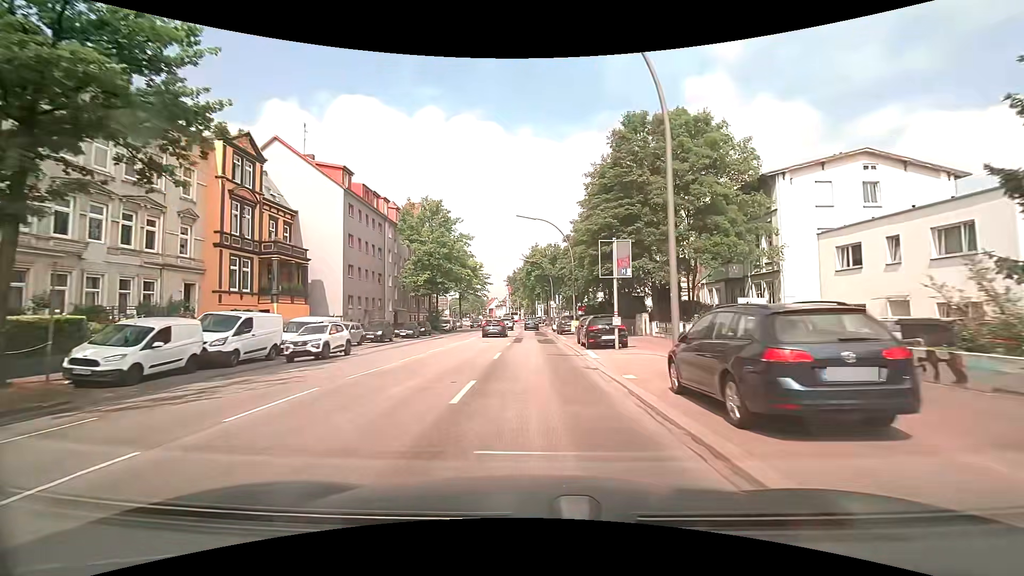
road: primary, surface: asphalt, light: Day
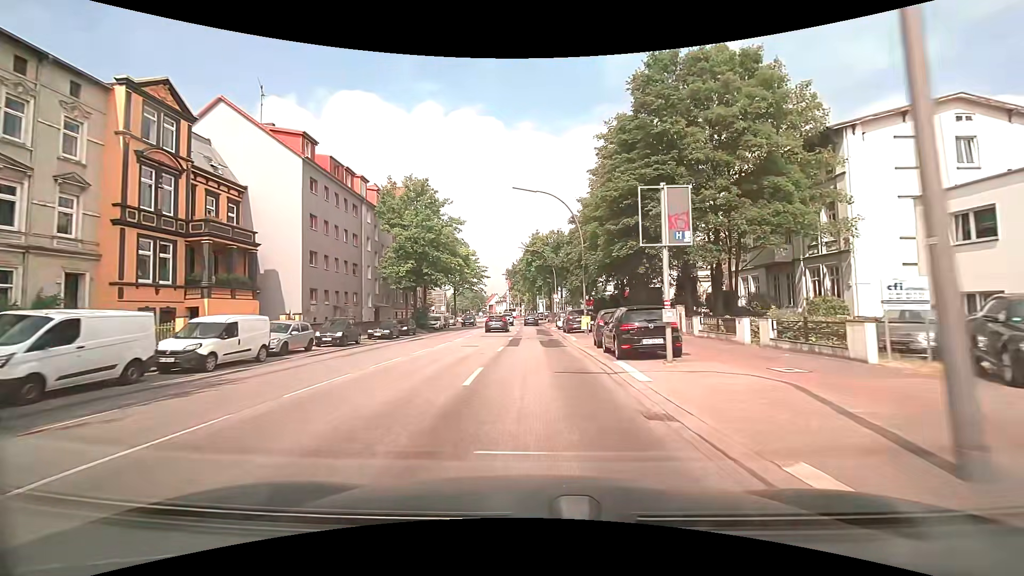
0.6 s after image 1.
(0.0, +7.6) m; 0°
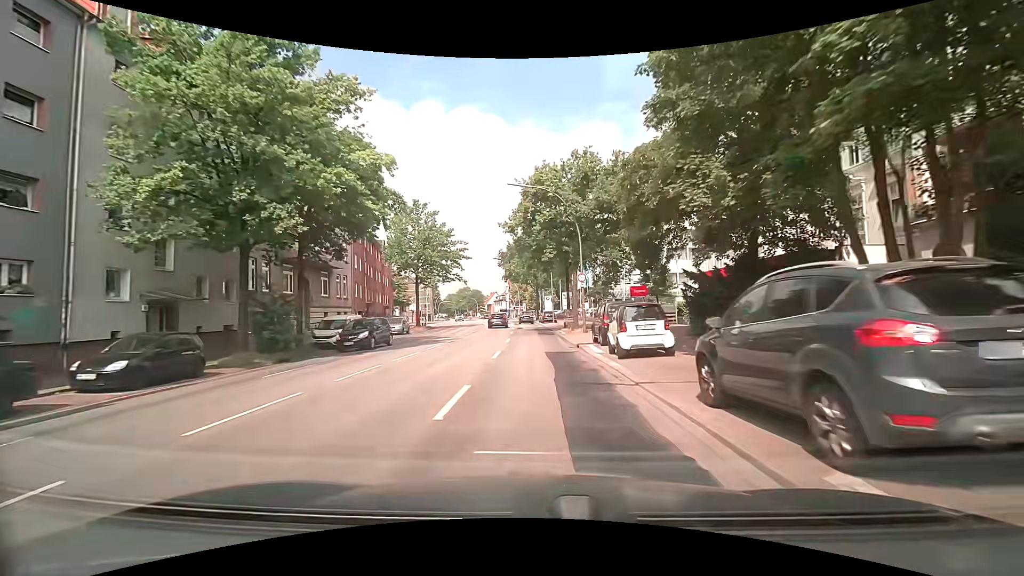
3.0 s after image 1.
(-0.3, +30.4) m; -1°
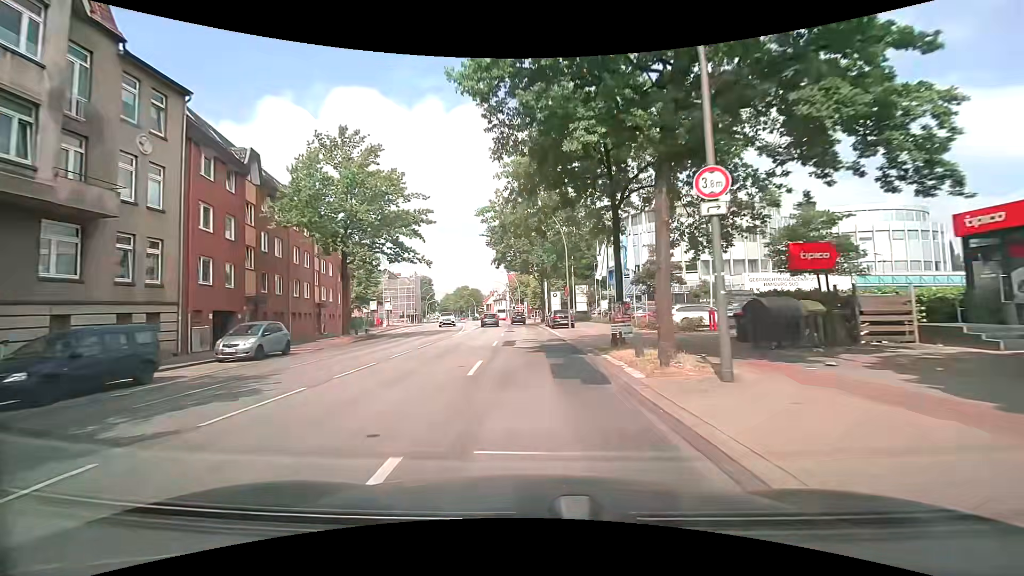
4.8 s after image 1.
(+0.1, +22.8) m; 0°
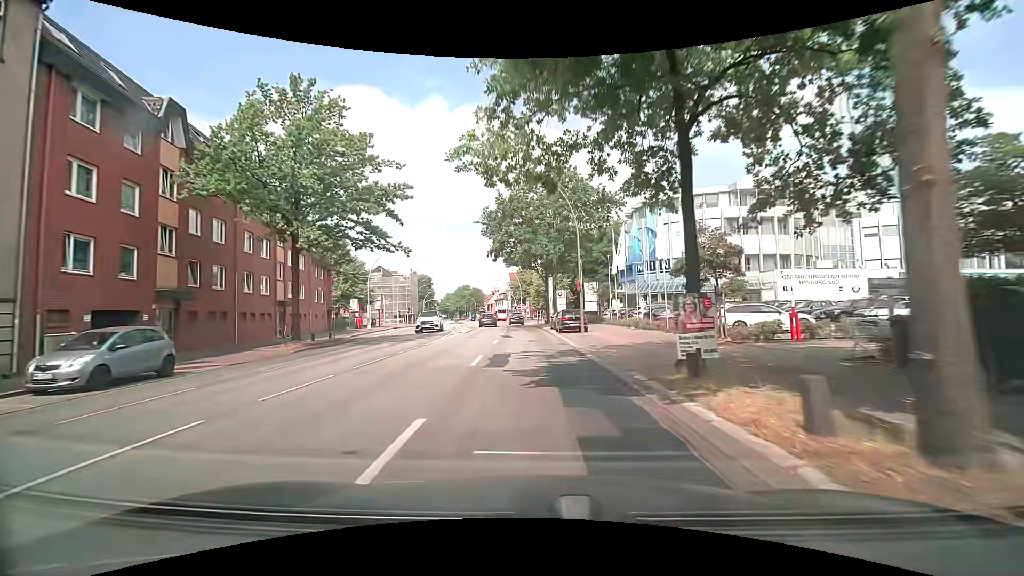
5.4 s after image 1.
(0.0, +7.6) m; 0°
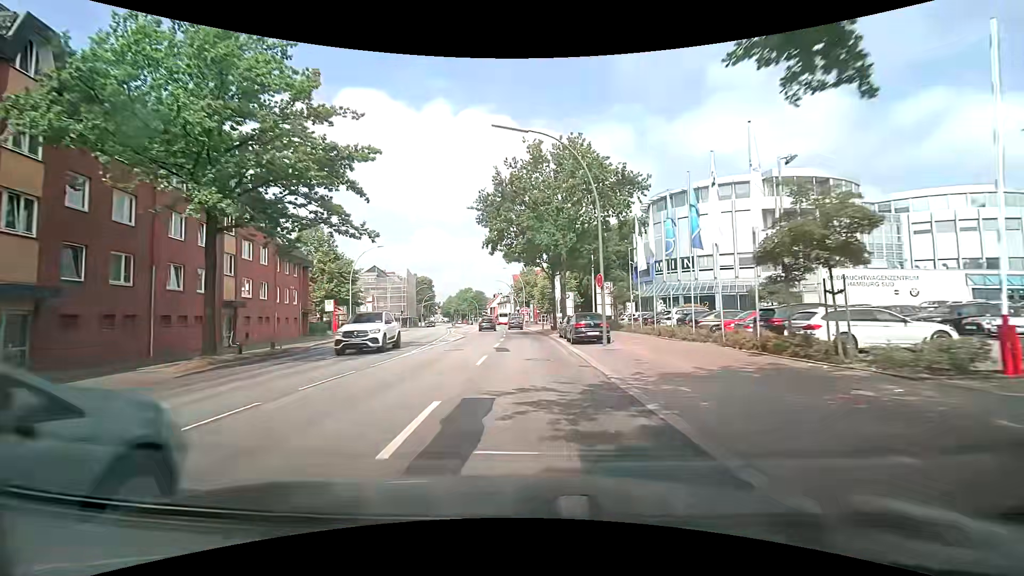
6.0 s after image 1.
(0.0, +7.5) m; 0°
